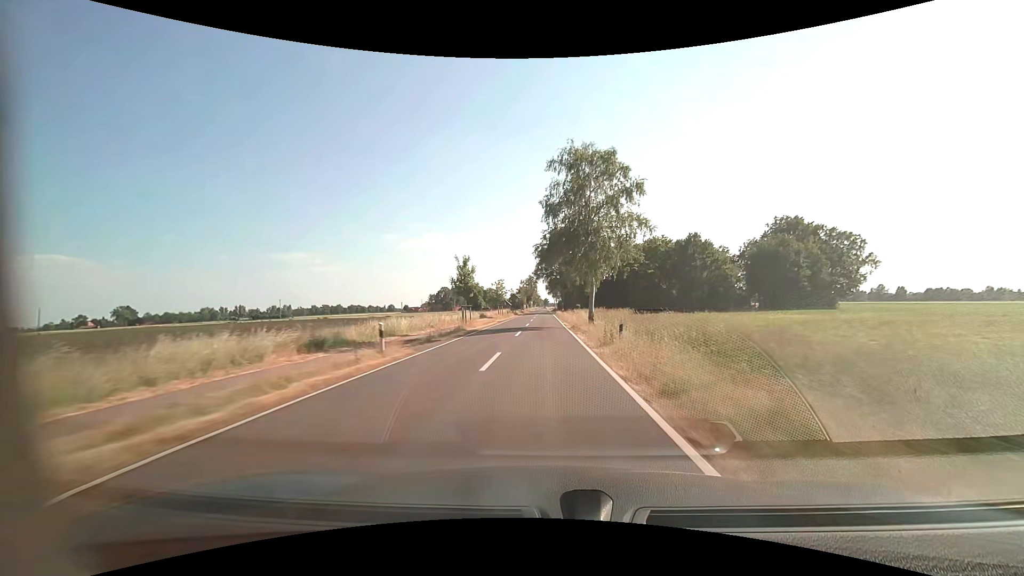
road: tertiary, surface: asphalt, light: Day
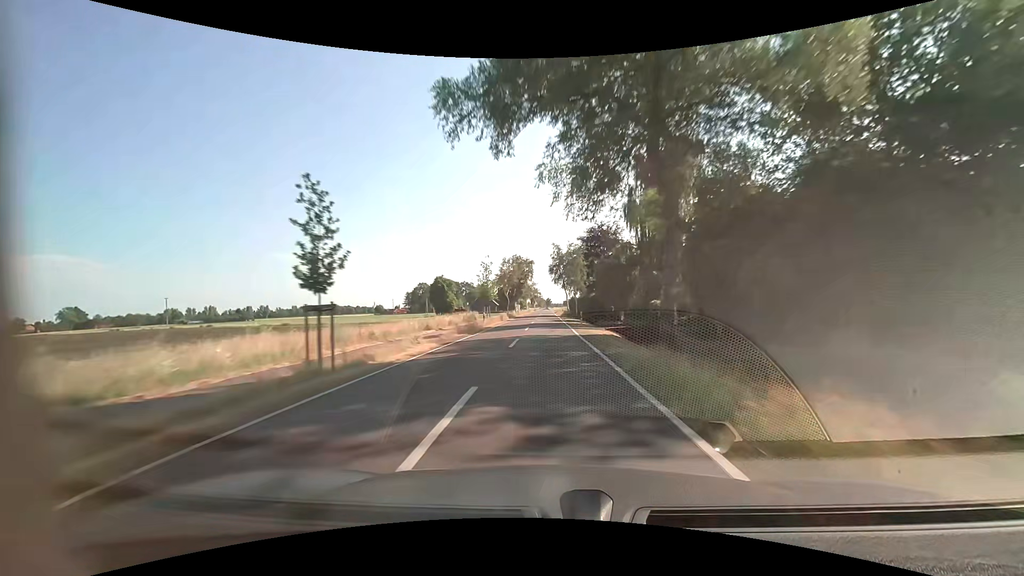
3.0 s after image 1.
(0.0, +79.0) m; 0°
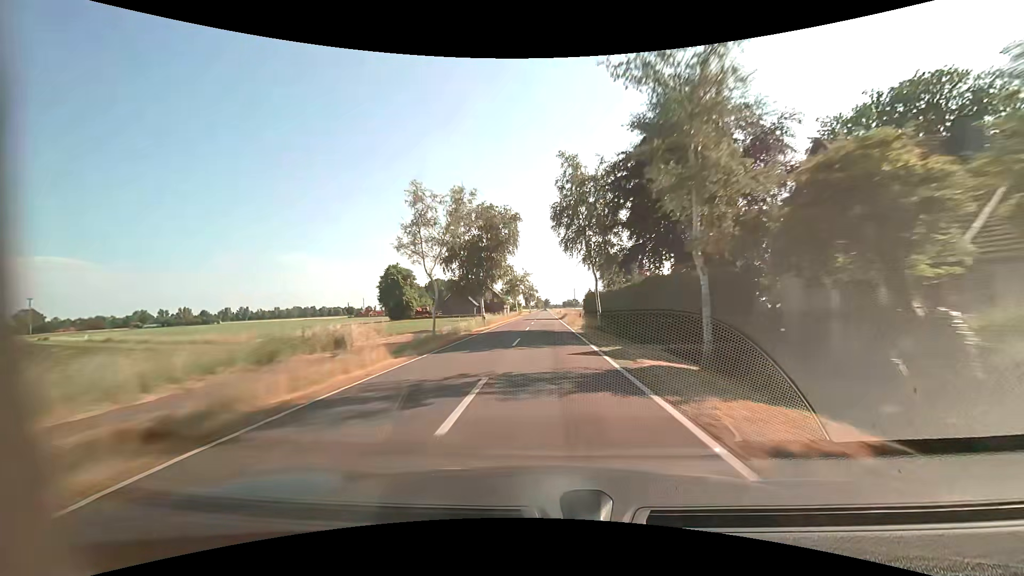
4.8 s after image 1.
(0.0, +47.4) m; 0°
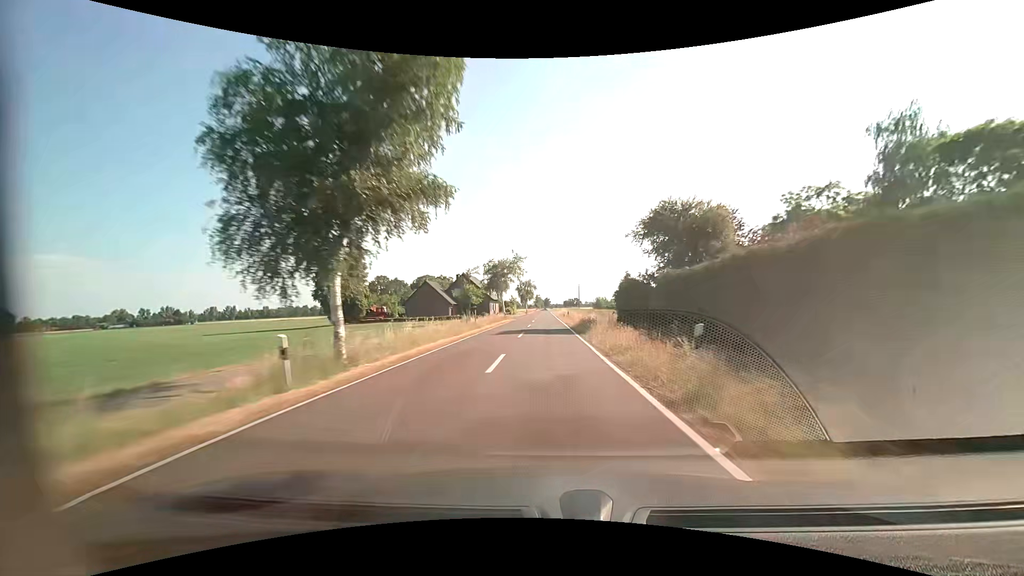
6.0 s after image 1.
(+0.2, +31.6) m; 0°
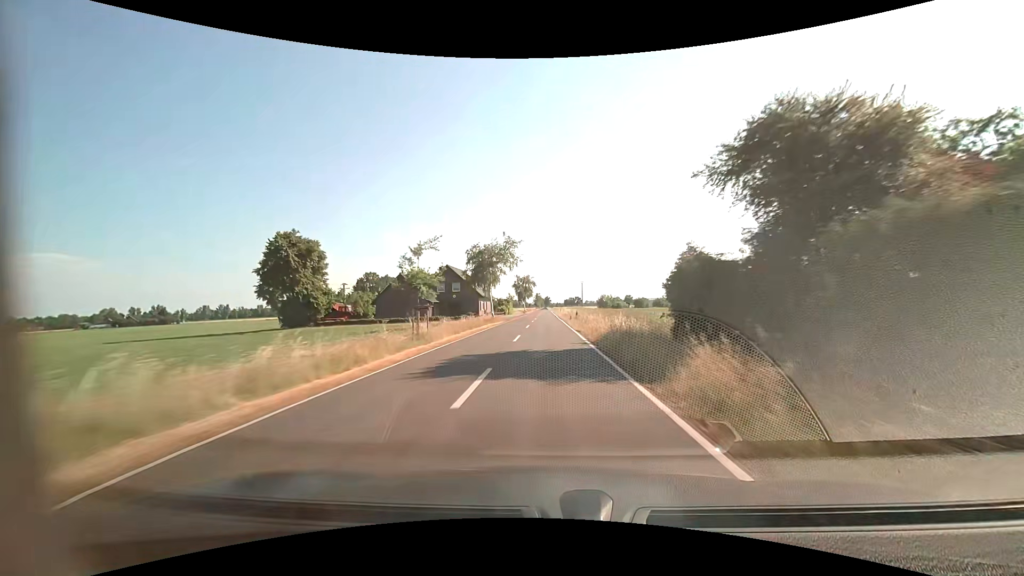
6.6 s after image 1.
(-0.1, +15.8) m; 0°
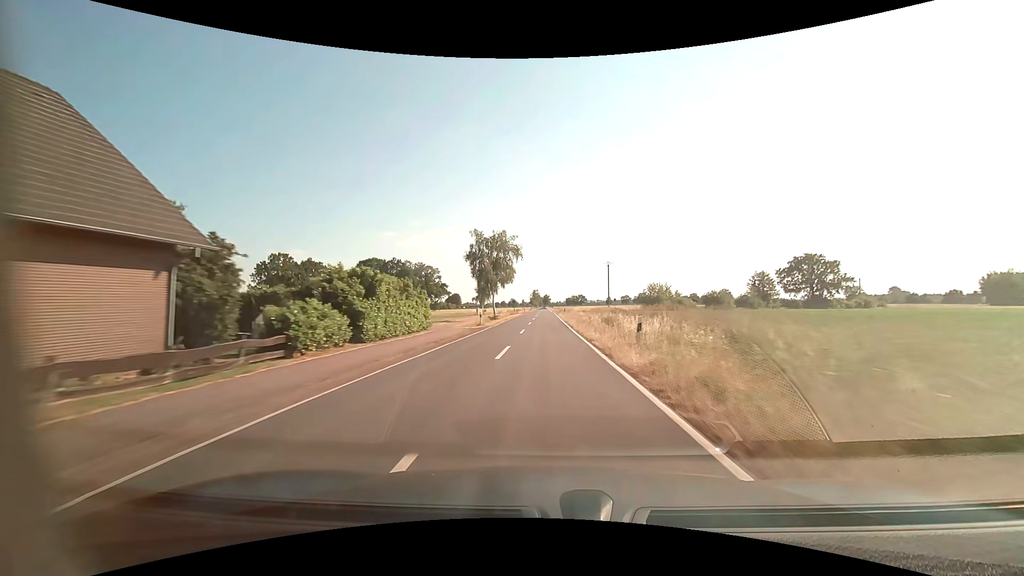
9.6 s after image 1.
(+0.5, +79.1) m; 0°
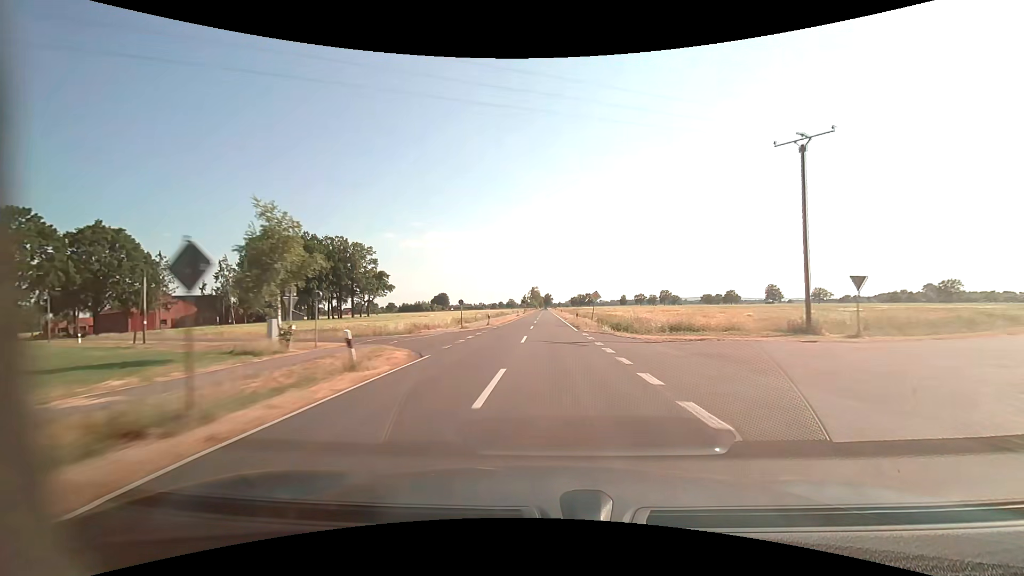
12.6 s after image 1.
(-0.3, +79.0) m; 0°
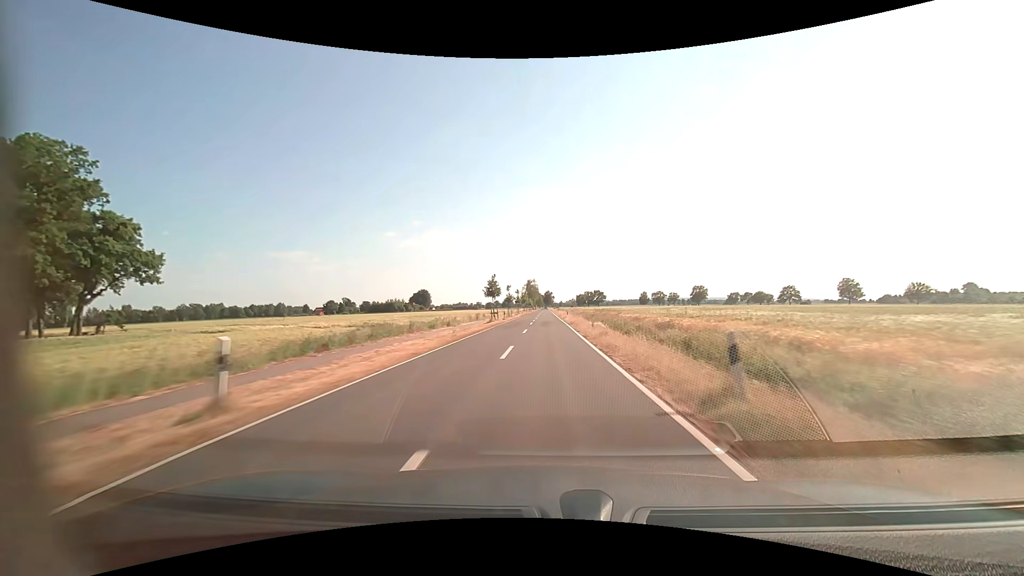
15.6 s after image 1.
(+0.1, +79.0) m; 0°
(0, +10) (0, +20) (0, +30) (0, +40) (0, +50) (0, +60) (0, +70) (0, +80) (0, +90) (0, +100) m
